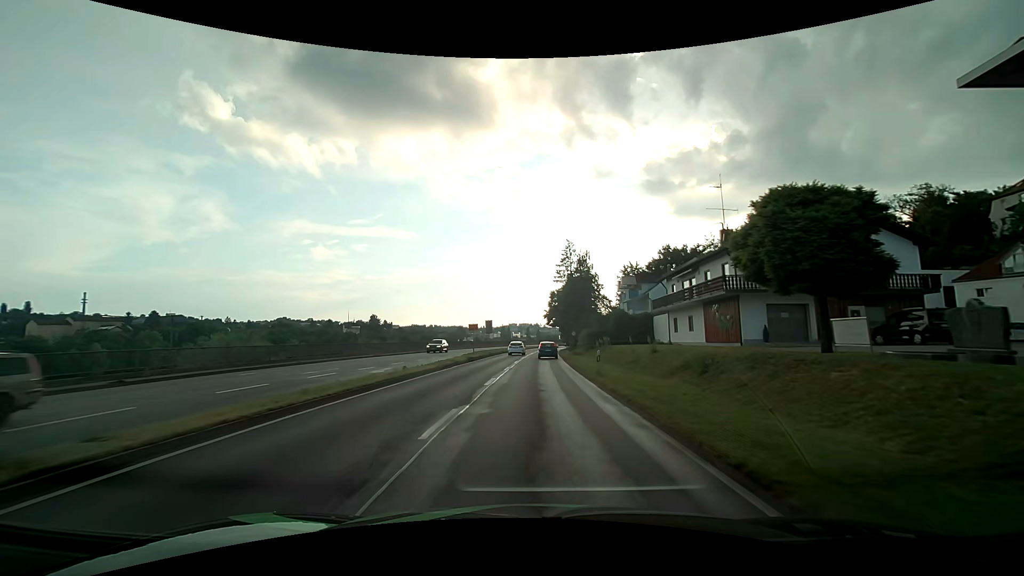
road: primary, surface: asphalt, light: Day
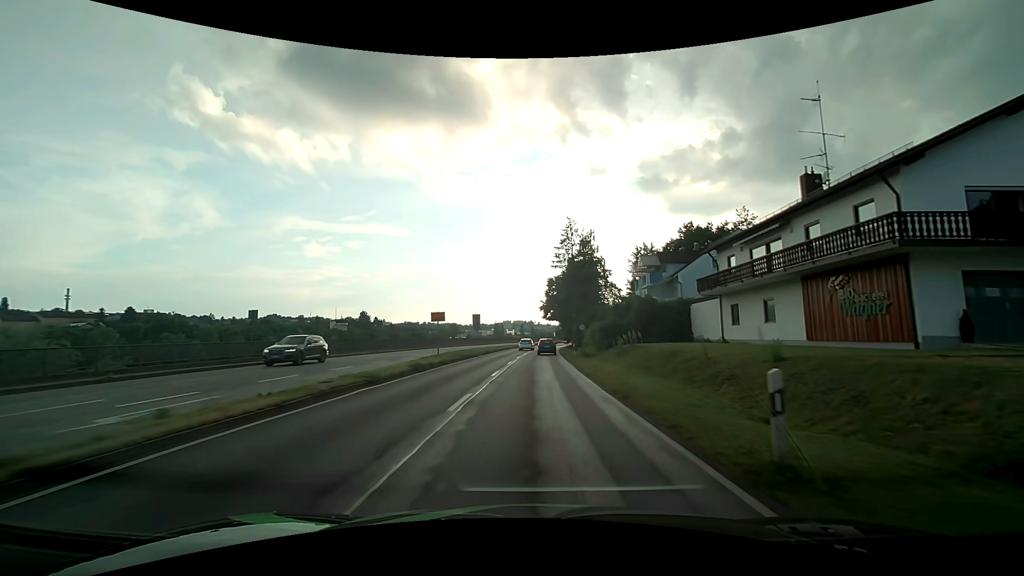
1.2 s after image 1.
(+0.2, +15.5) m; +1°
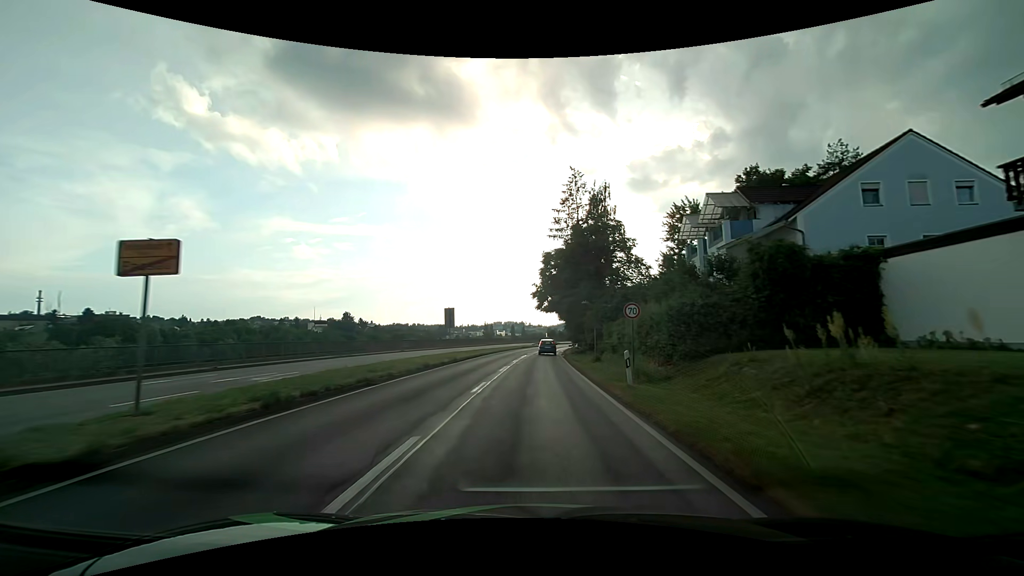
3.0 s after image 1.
(+0.2, +24.0) m; +1°
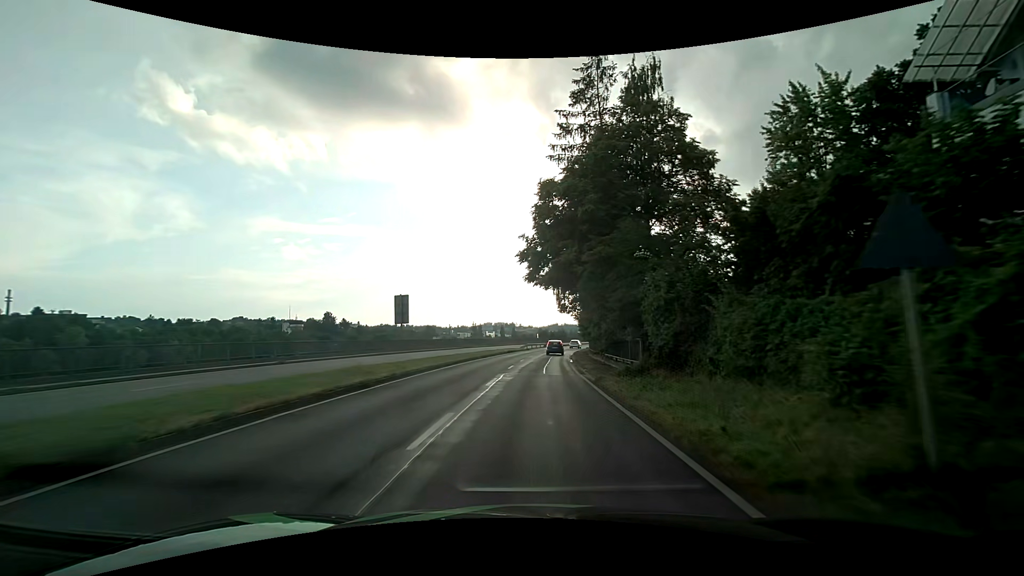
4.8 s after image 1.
(+0.2, +24.9) m; +1°
(0, +10) (0, +20) (0, +30) (+1, +40) (+1, +50) (+2, +60) (+4, +70) (+5, +80) (+7, +90) (+9, +99) m
